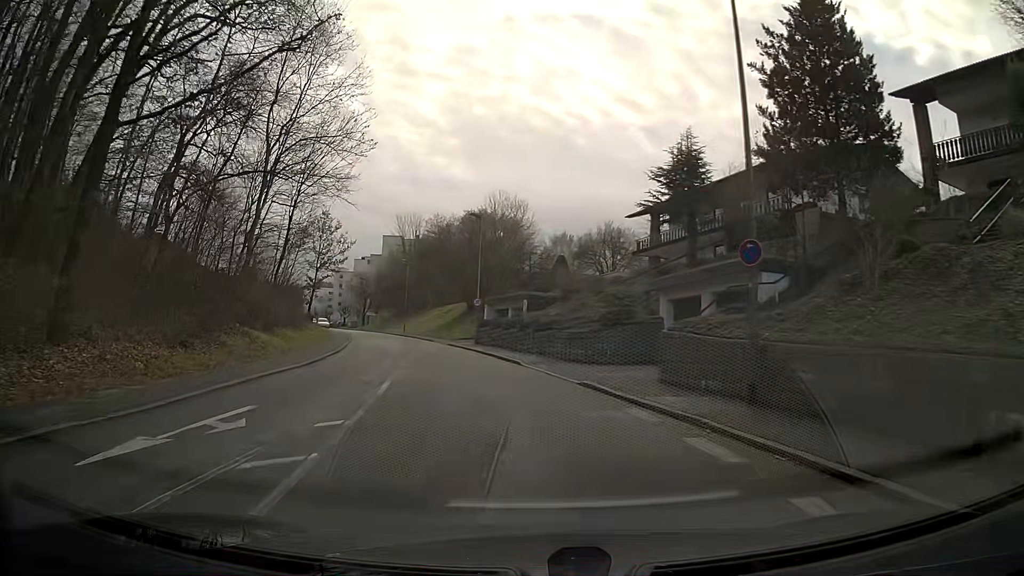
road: residential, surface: asphalt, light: Day
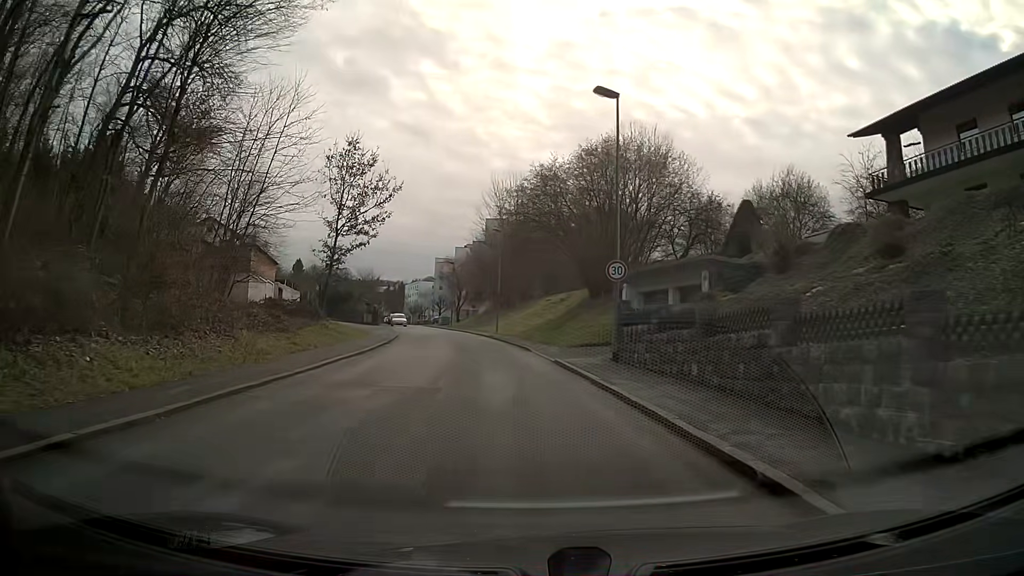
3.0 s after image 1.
(-2.1, +22.7) m; -9°
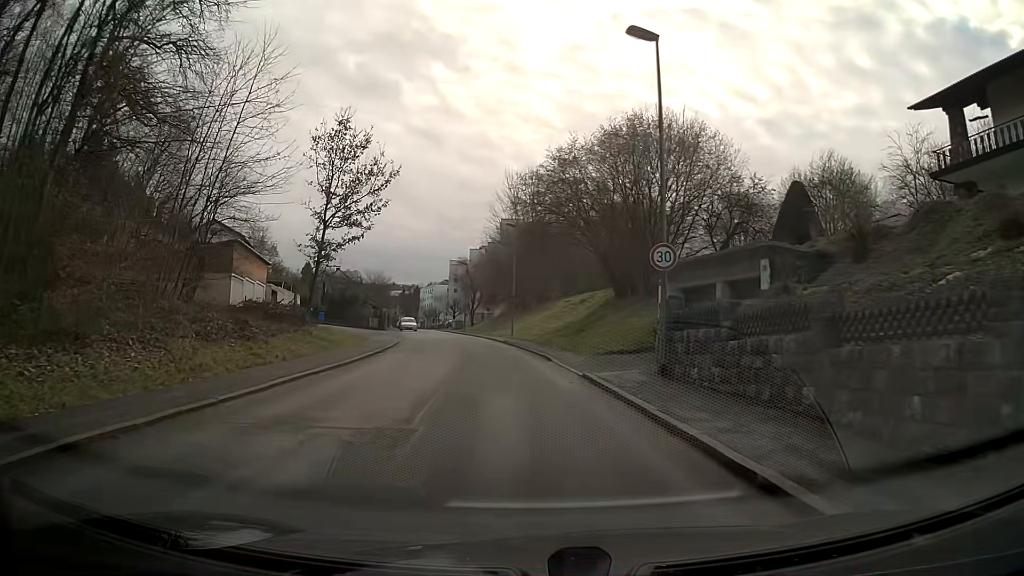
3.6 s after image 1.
(-0.1, +4.7) m; -1°
(0, +10) (-1, +20) (-2, +30) (-3, +40) (-5, +50) (-6, +60) (-8, +69) (-10, +79) (-12, +89) (-14, +99) m
